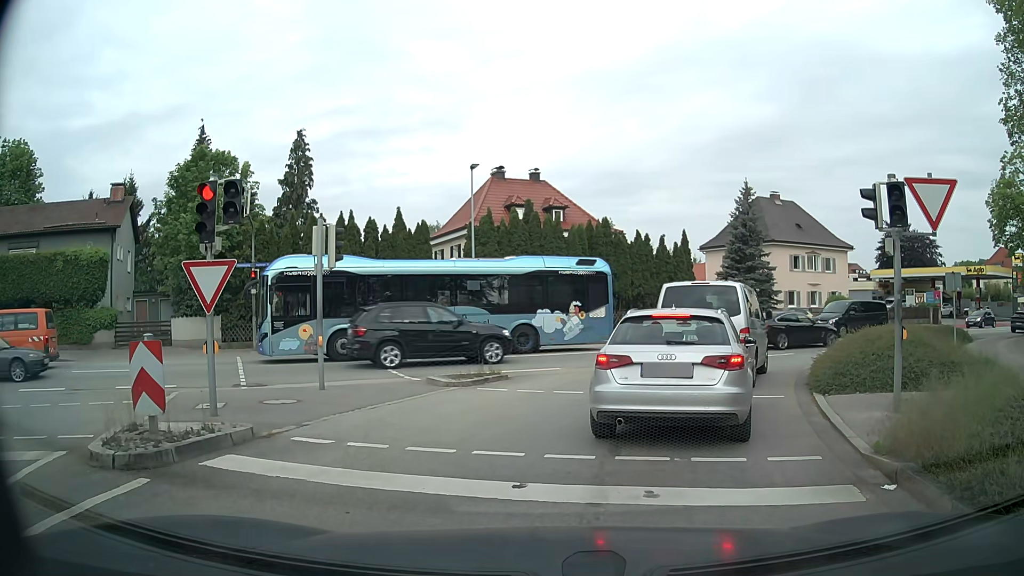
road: tertiary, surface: asphalt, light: Day
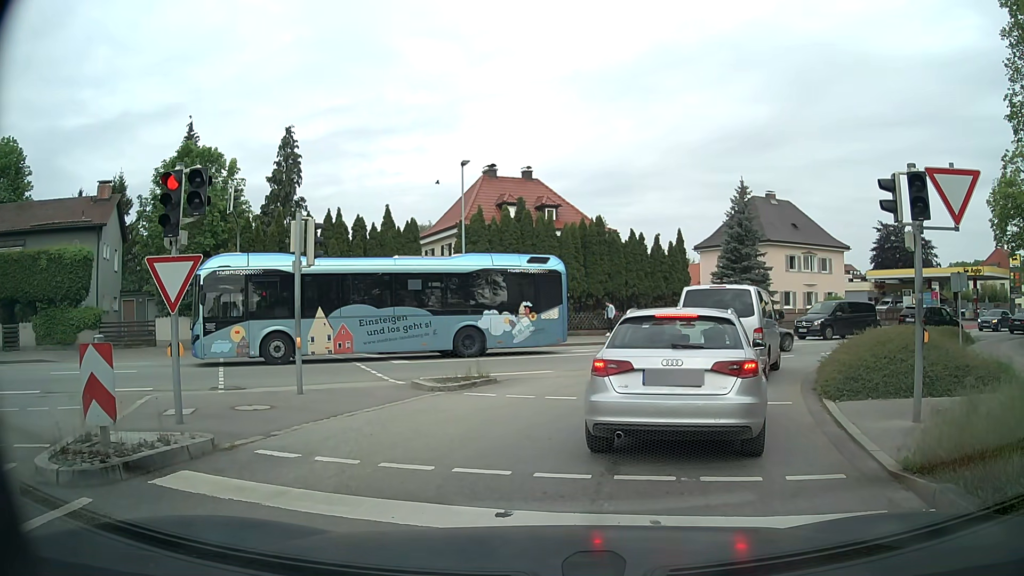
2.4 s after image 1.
(0.0, +0.8) m; 0°
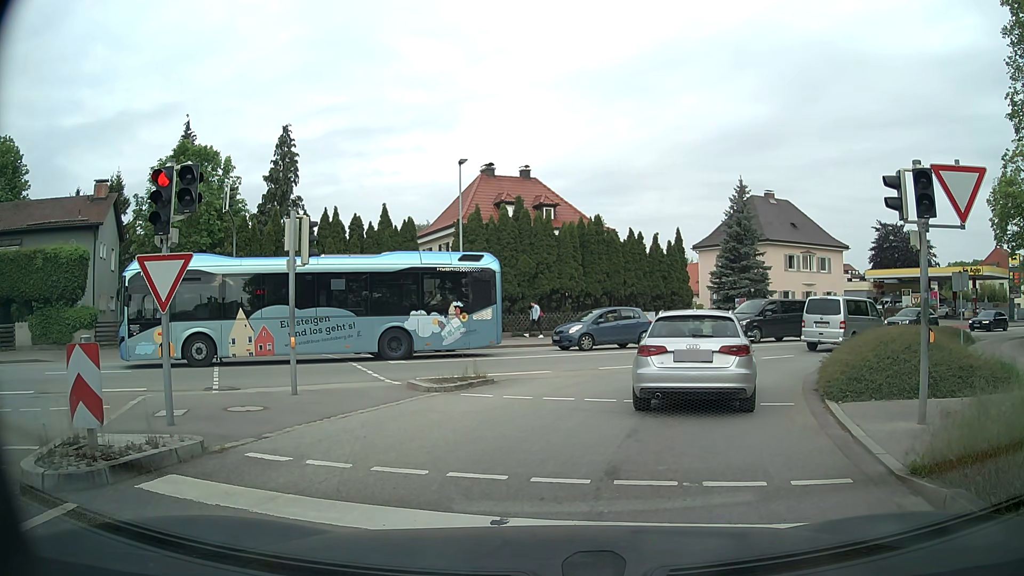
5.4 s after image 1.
(0.0, +0.3) m; 0°
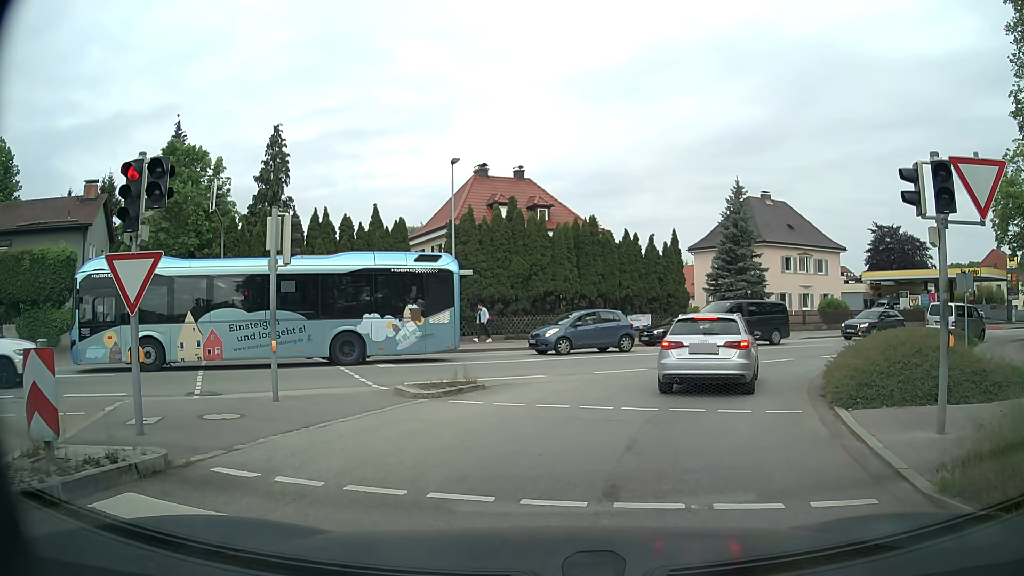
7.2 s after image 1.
(0.0, +0.7) m; 0°
